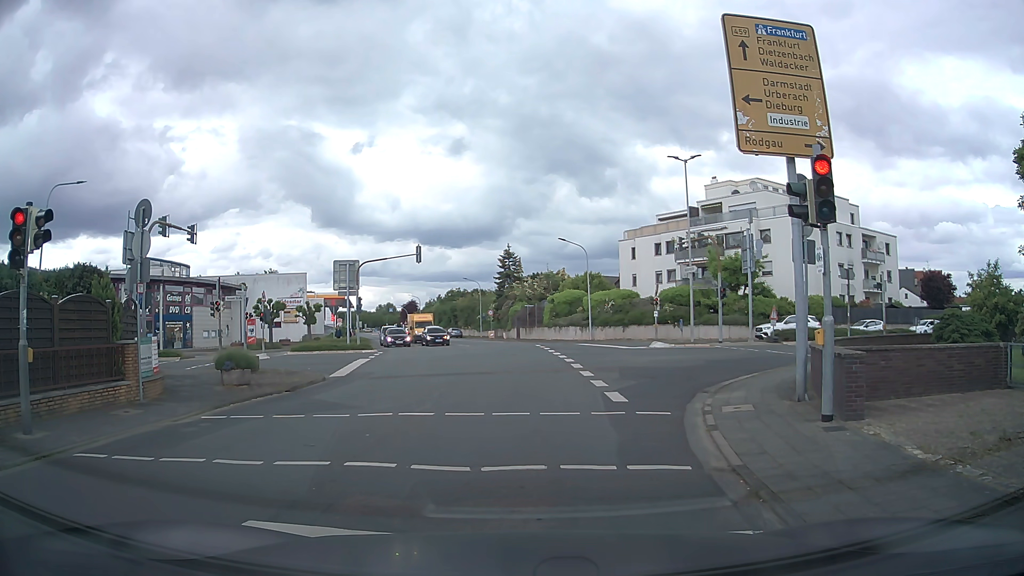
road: tertiary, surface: asphalt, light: Day
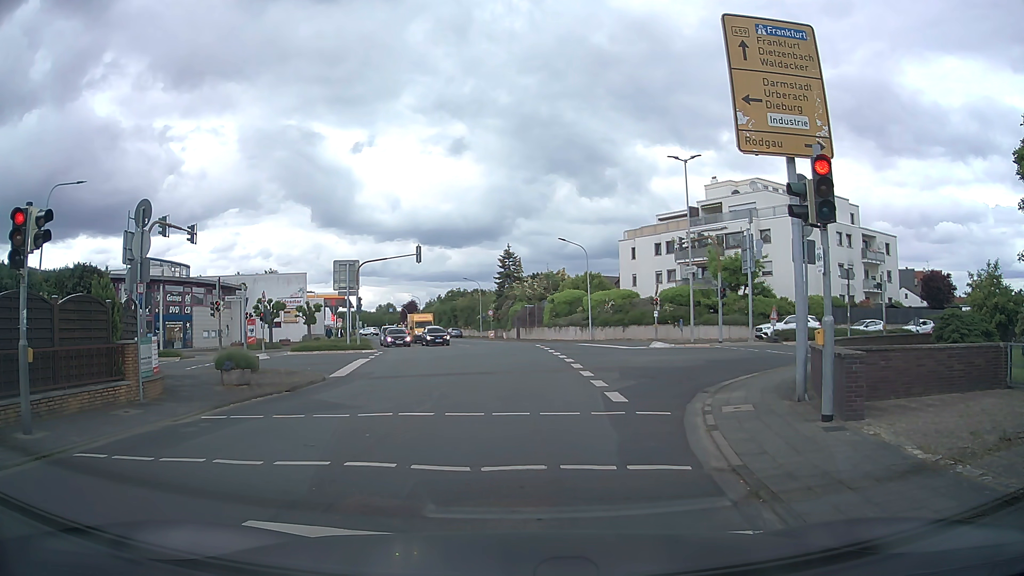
(0.0, 0.0) m; 0°
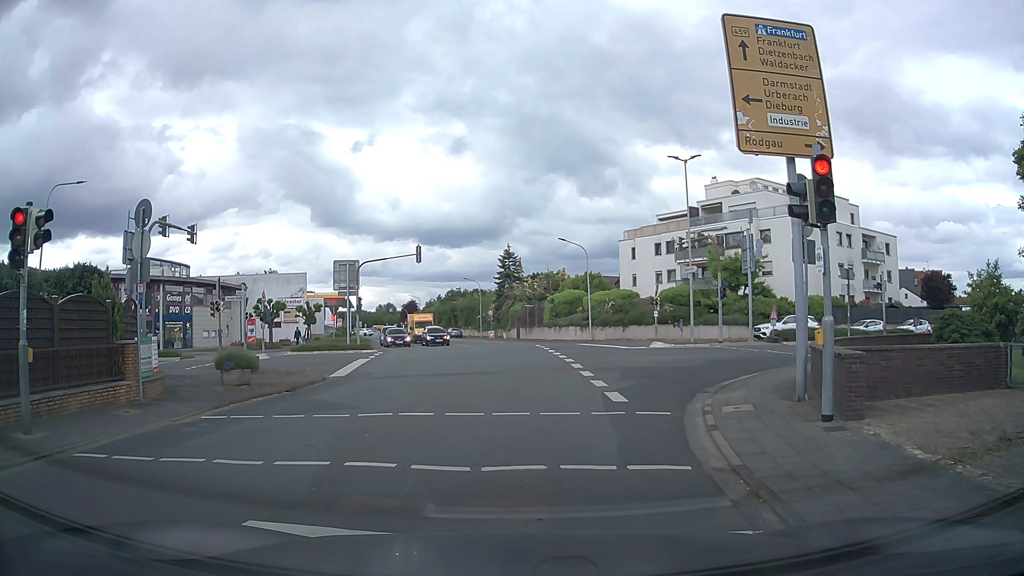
(0.0, 0.0) m; 0°
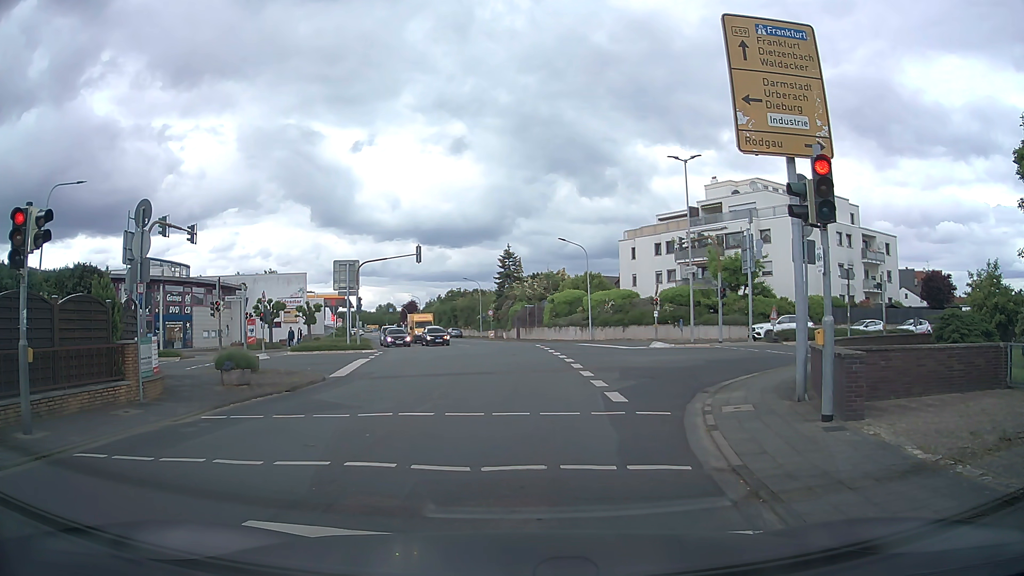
(0.0, 0.0) m; 0°
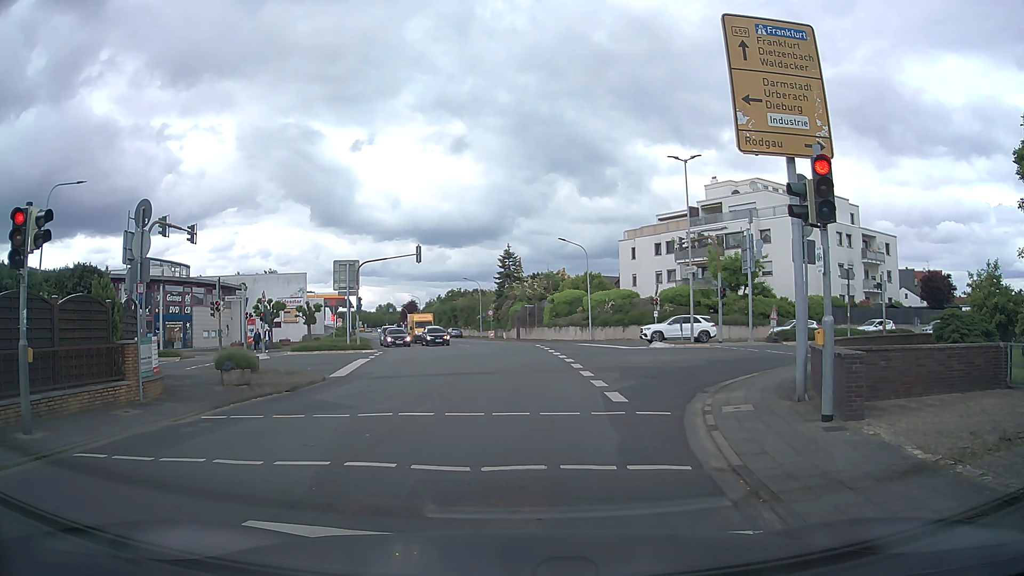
(0.0, 0.0) m; 0°
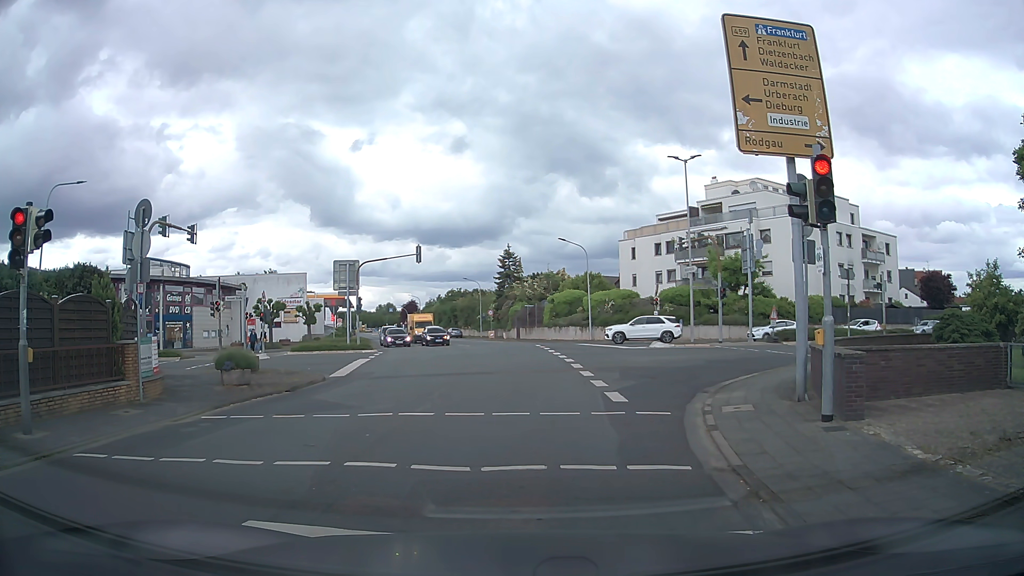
(0.0, 0.0) m; 0°
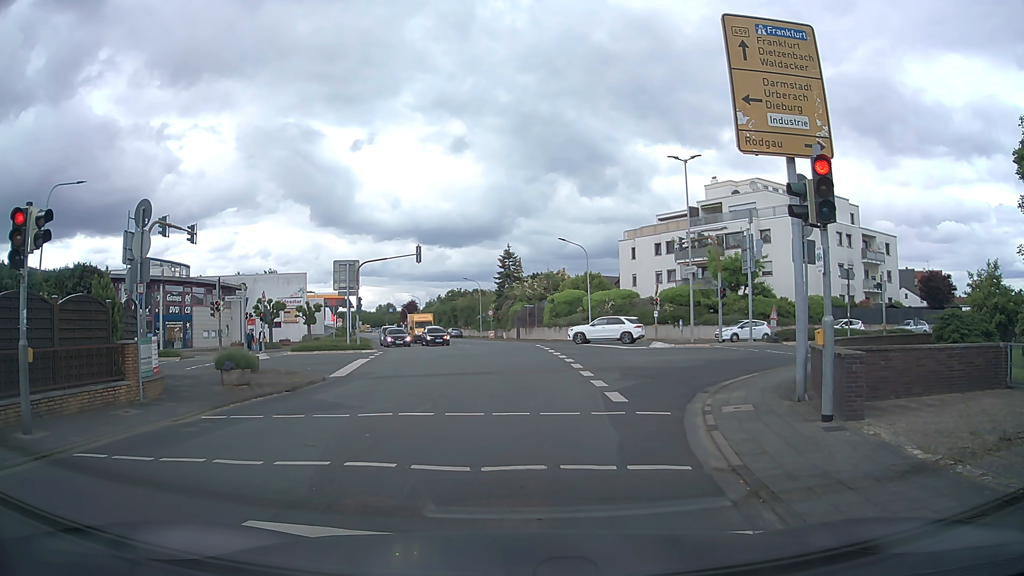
(0.0, 0.0) m; 0°
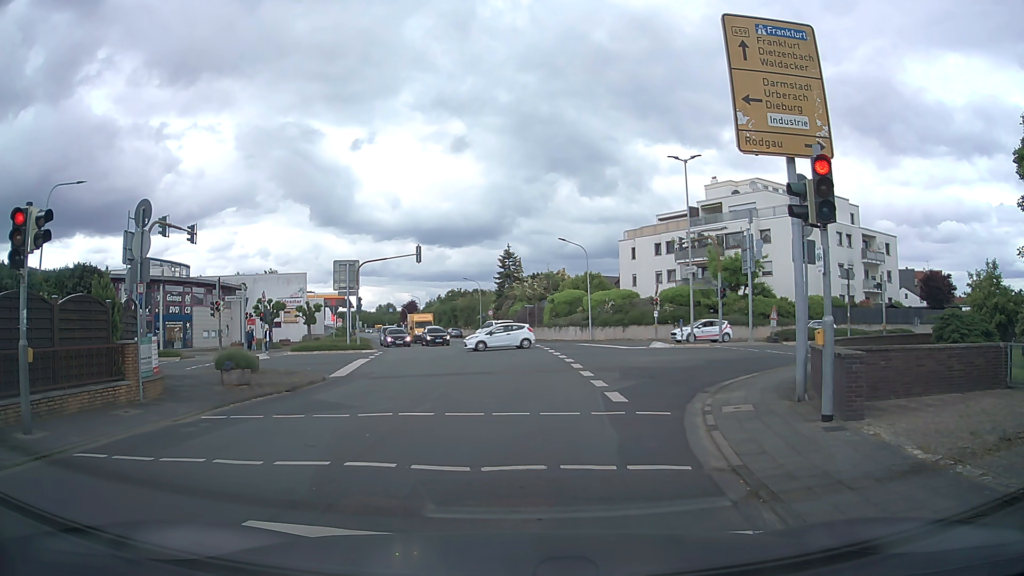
(0.0, 0.0) m; 0°
(0, +10) (-1, +20) (-1, +30) (-2, +40) (-3, +50) (-6, +59) (-9, +69) (-12, +78) (-15, +88) (-18, +98) m
